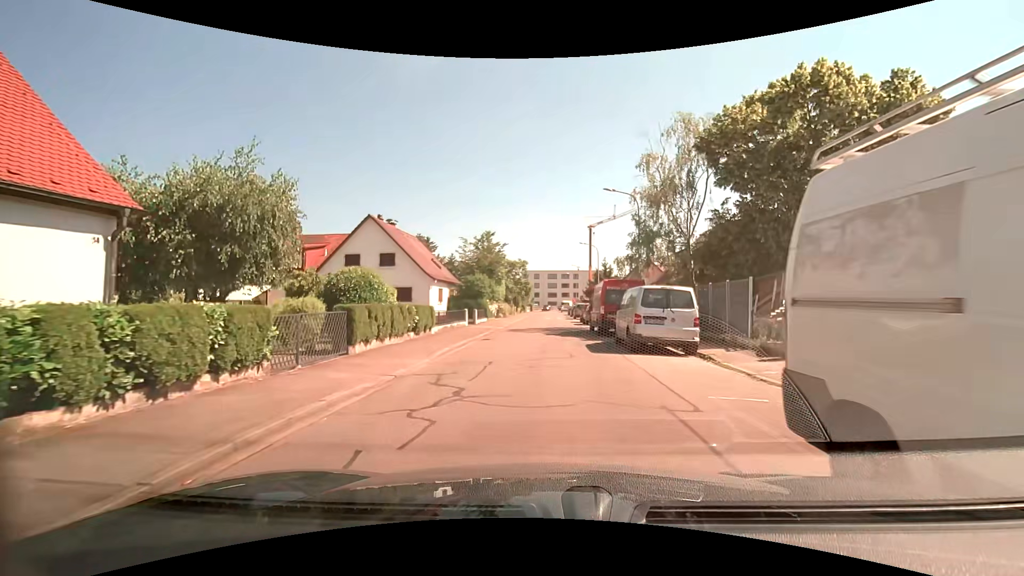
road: residential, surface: asphalt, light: Day
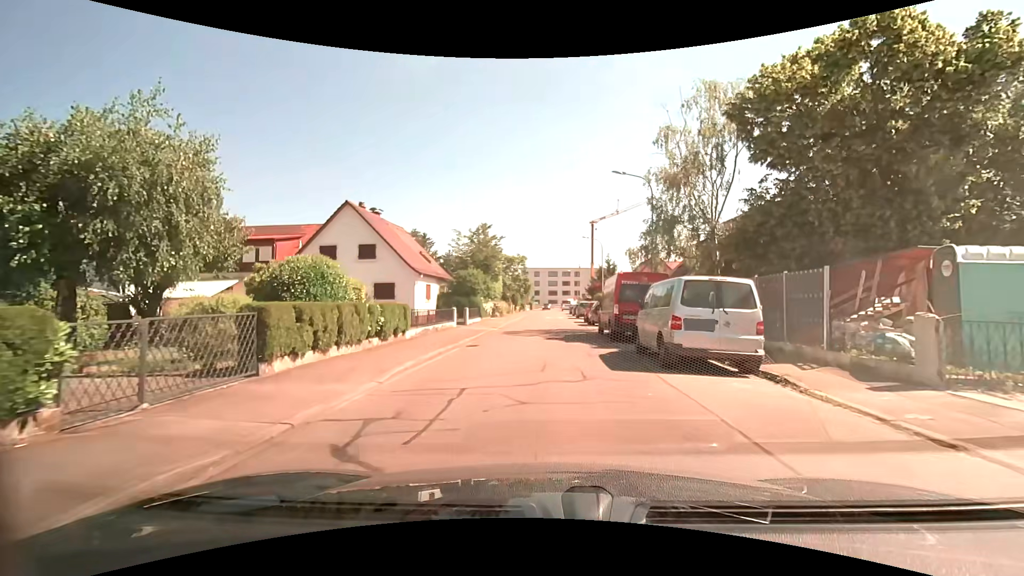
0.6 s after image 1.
(0.0, +4.1) m; 0°
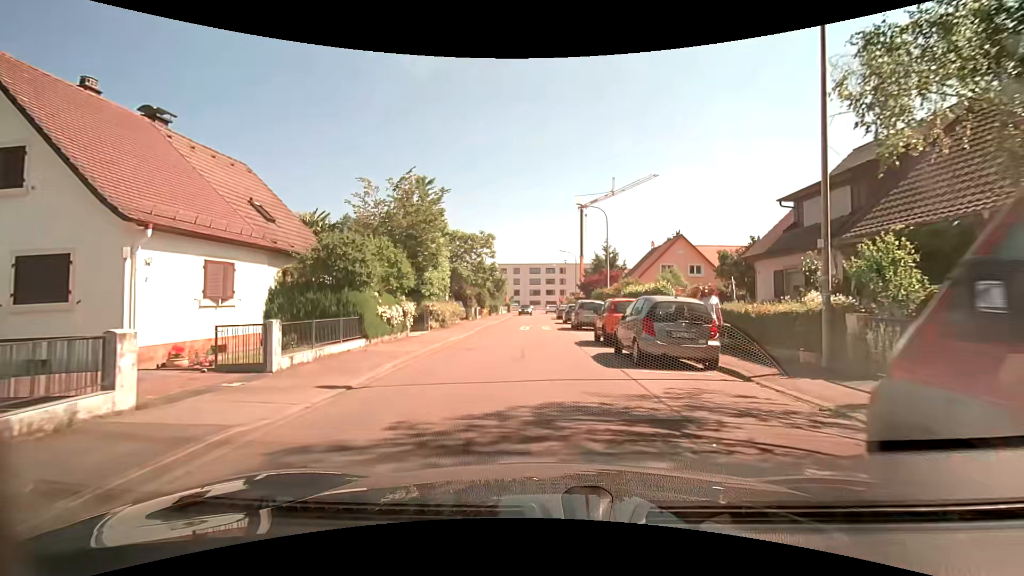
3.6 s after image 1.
(+0.4, +20.0) m; +1°
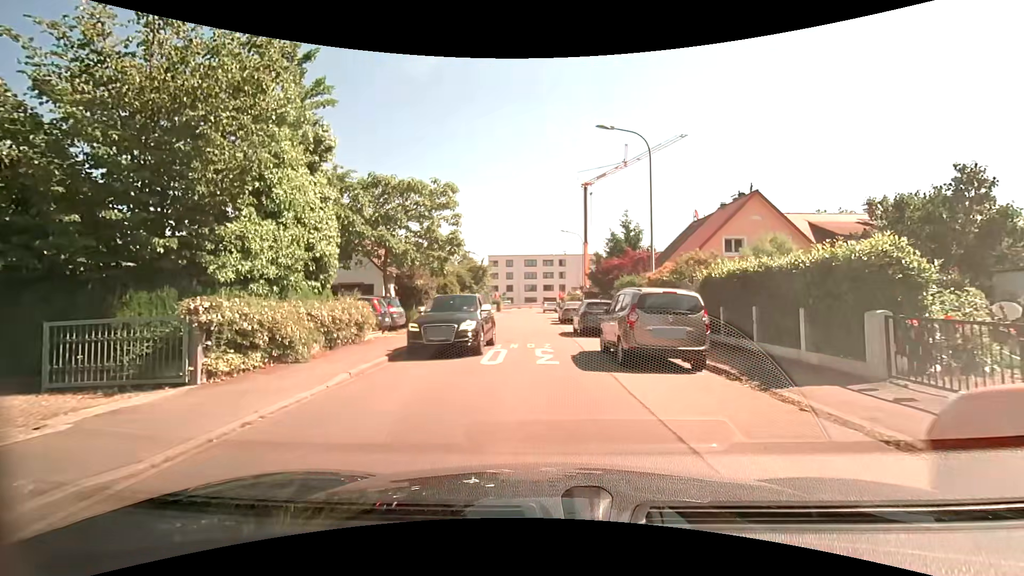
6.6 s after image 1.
(+0.2, +16.5) m; +2°
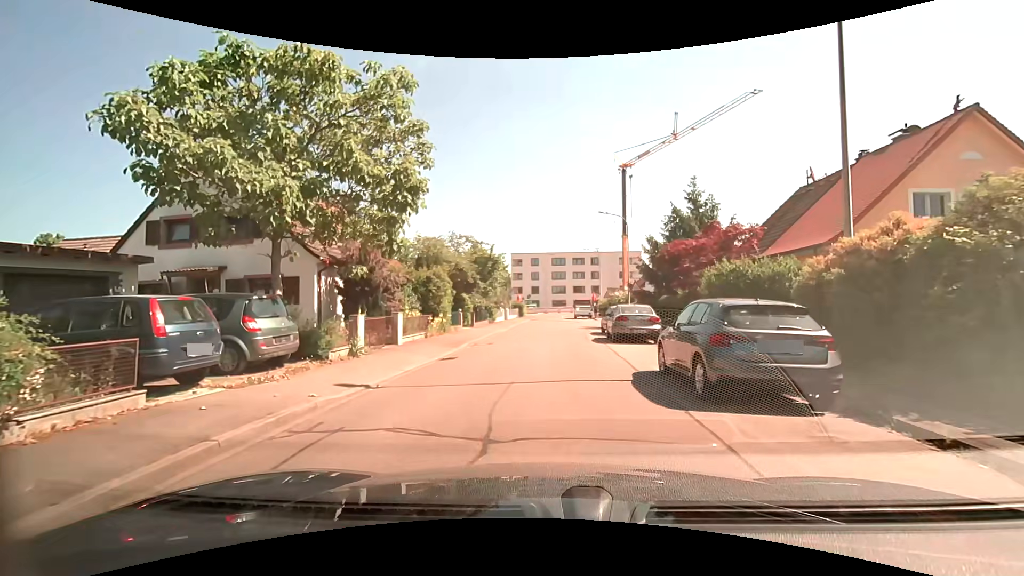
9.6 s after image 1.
(-0.5, +12.3) m; -4°
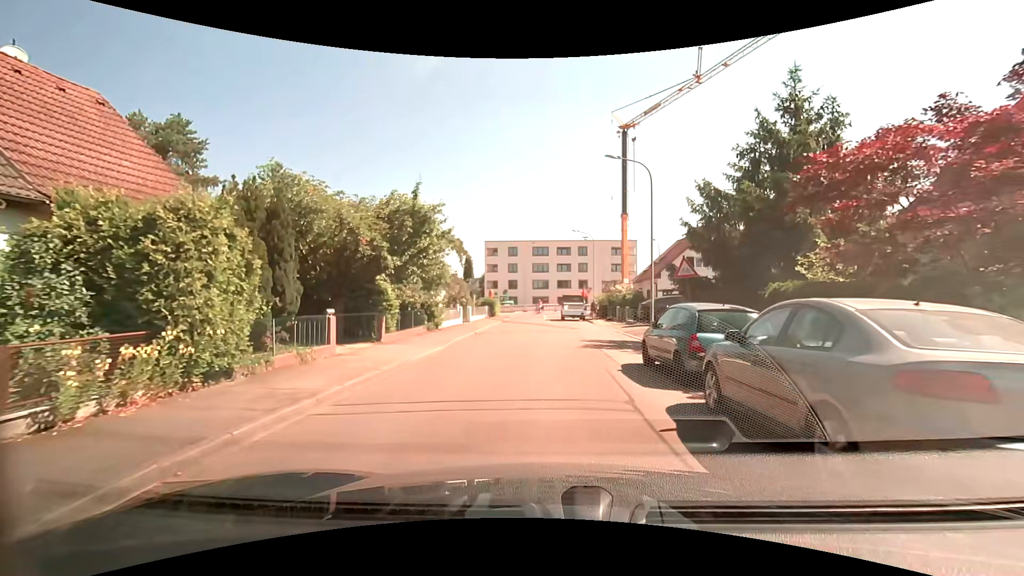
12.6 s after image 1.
(+0.3, +15.4) m; +3°
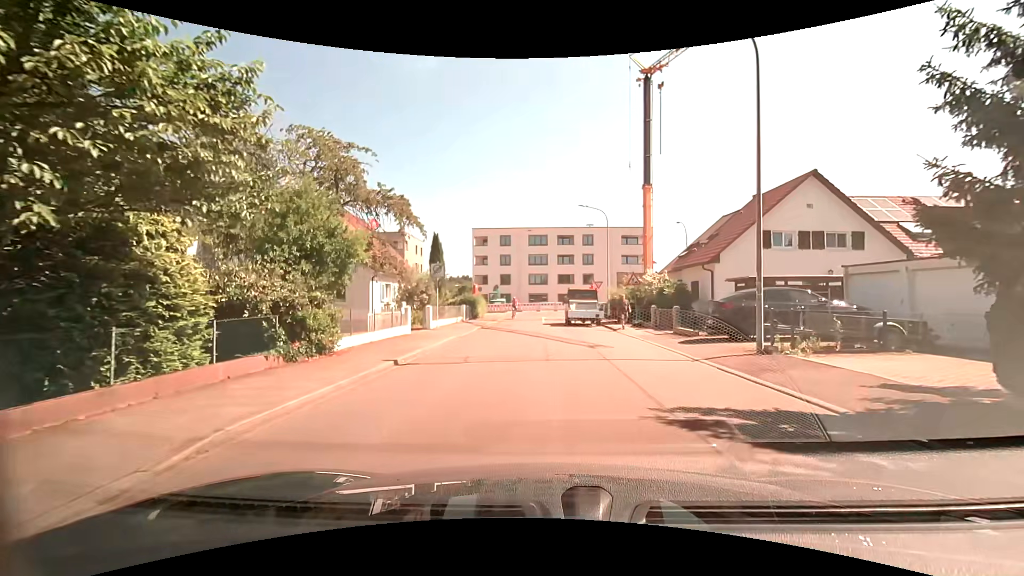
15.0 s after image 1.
(-0.1, +13.0) m; 0°
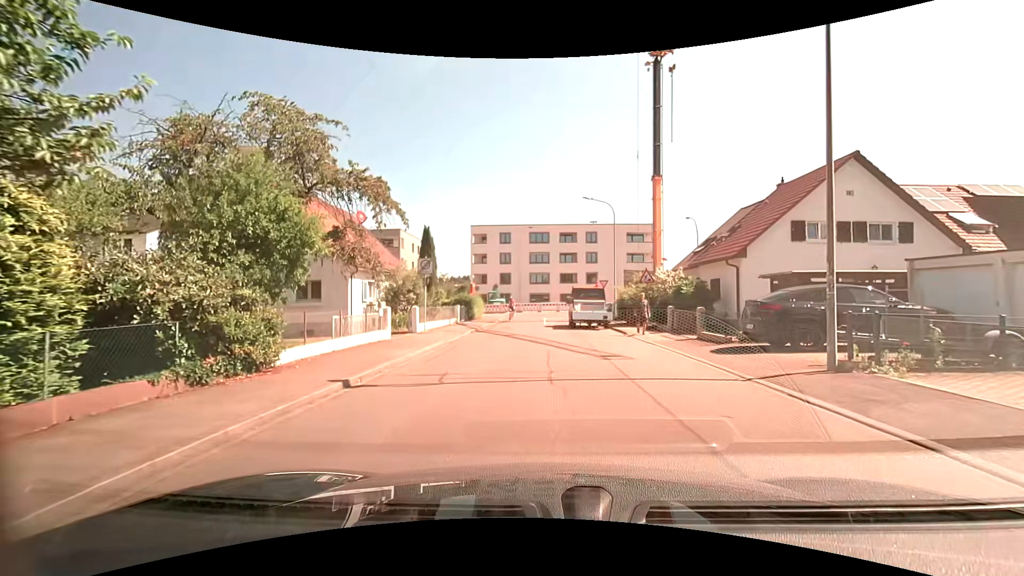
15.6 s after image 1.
(0.0, +3.0) m; -1°
